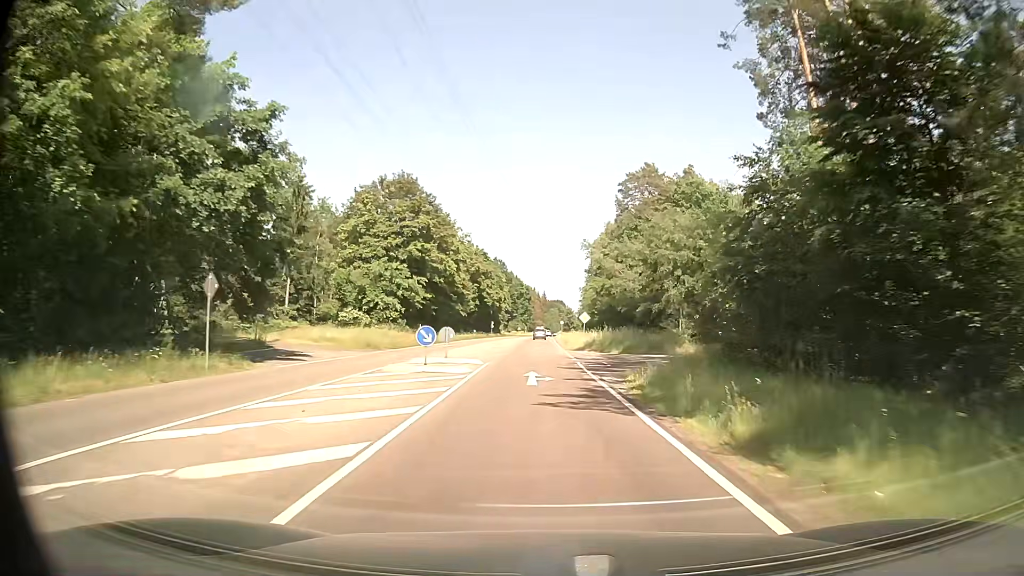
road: secondary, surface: asphalt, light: Day
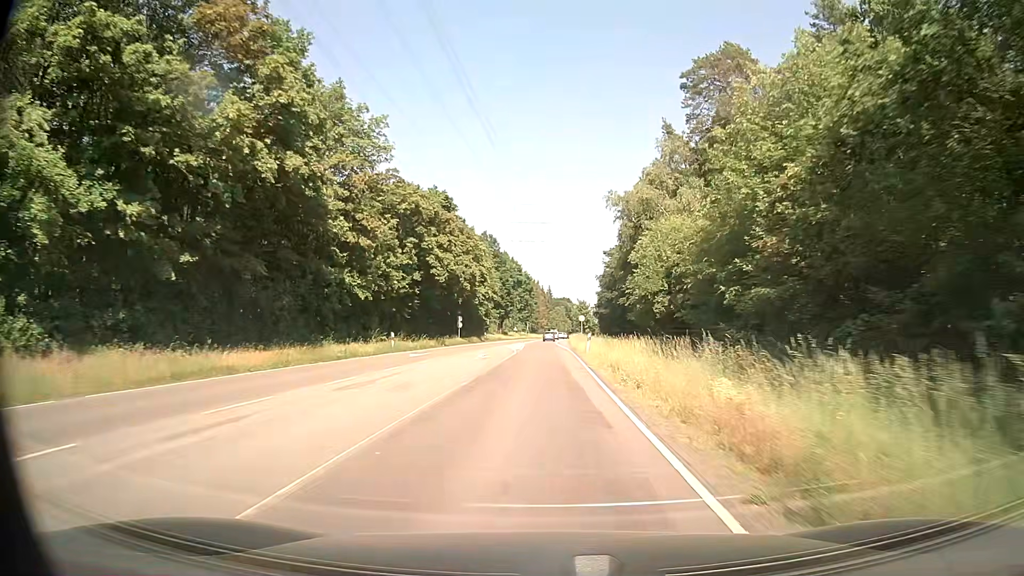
(+0.2, +52.4) m; 0°
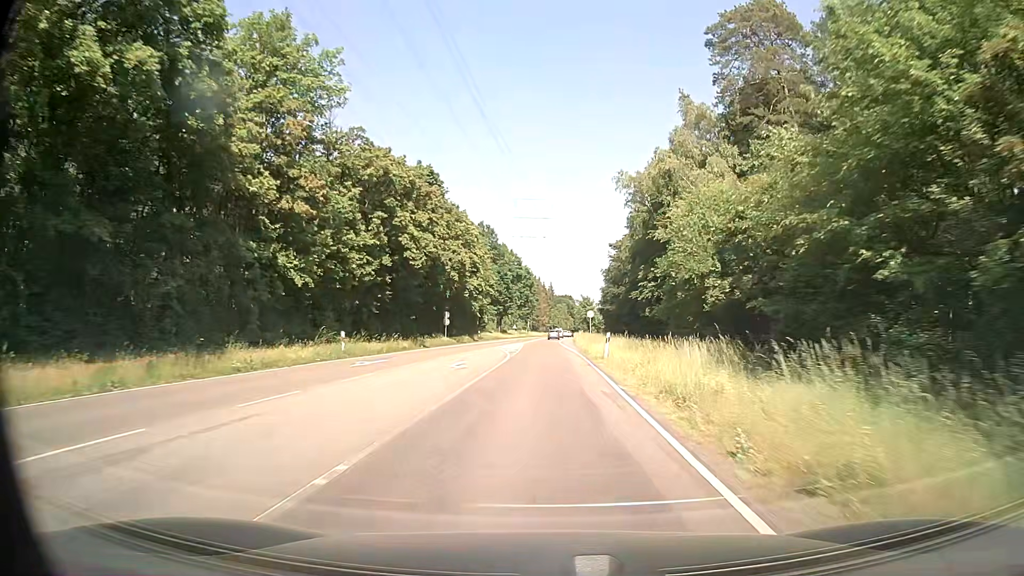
(0.0, +10.6) m; 0°
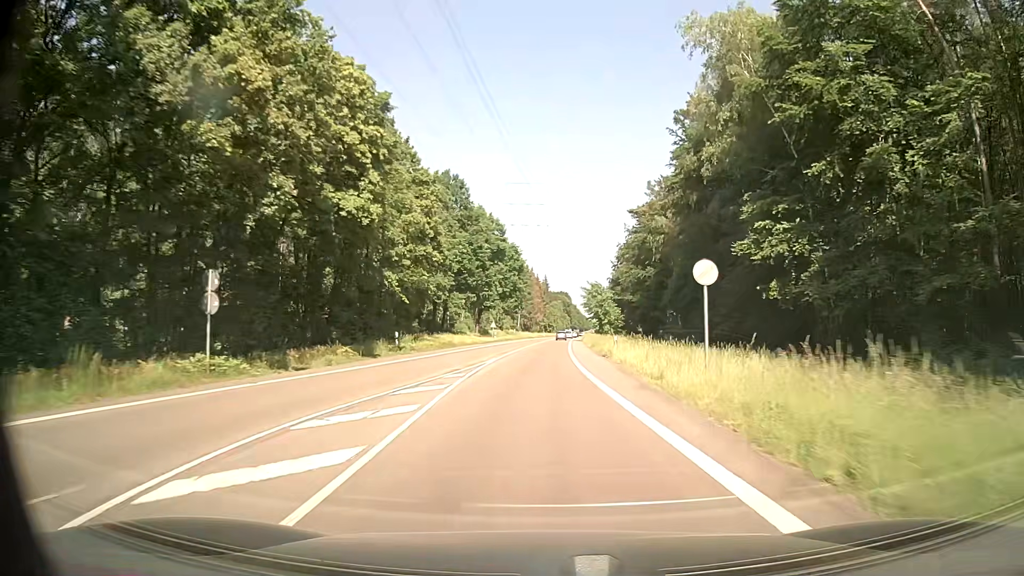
(+0.3, +42.8) m; +1°
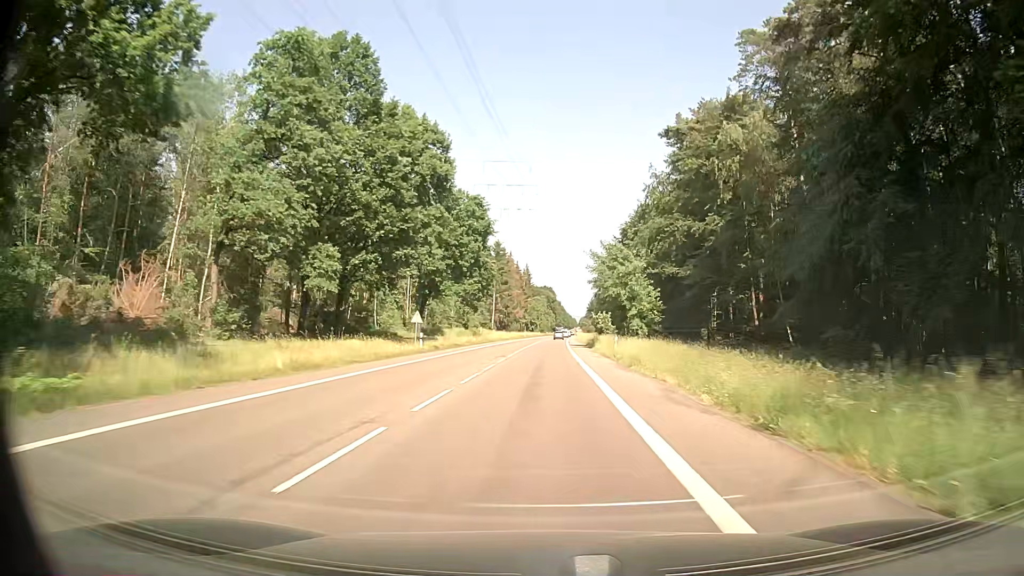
(+0.7, +43.9) m; +2°
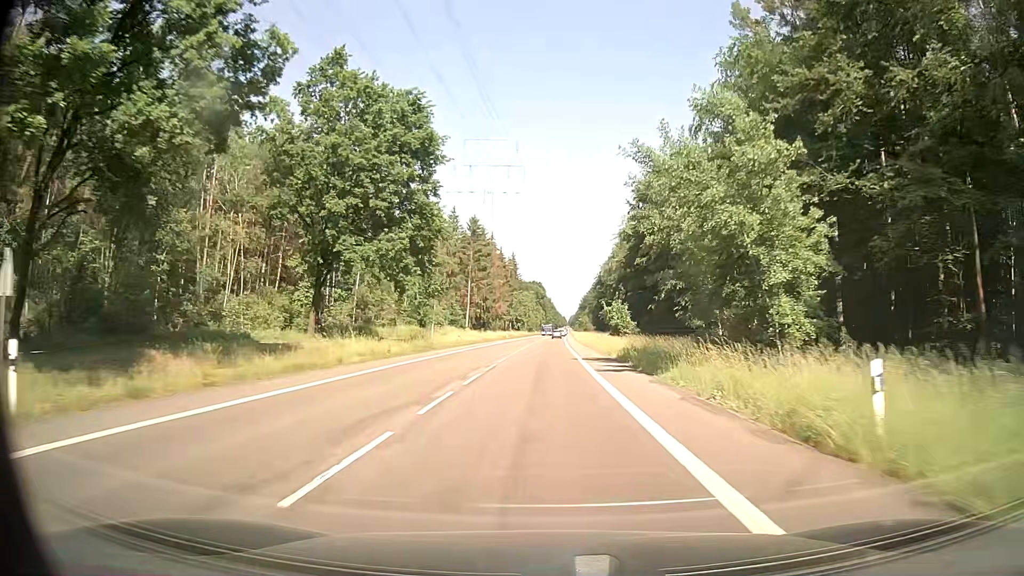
(+0.1, +34.7) m; 0°
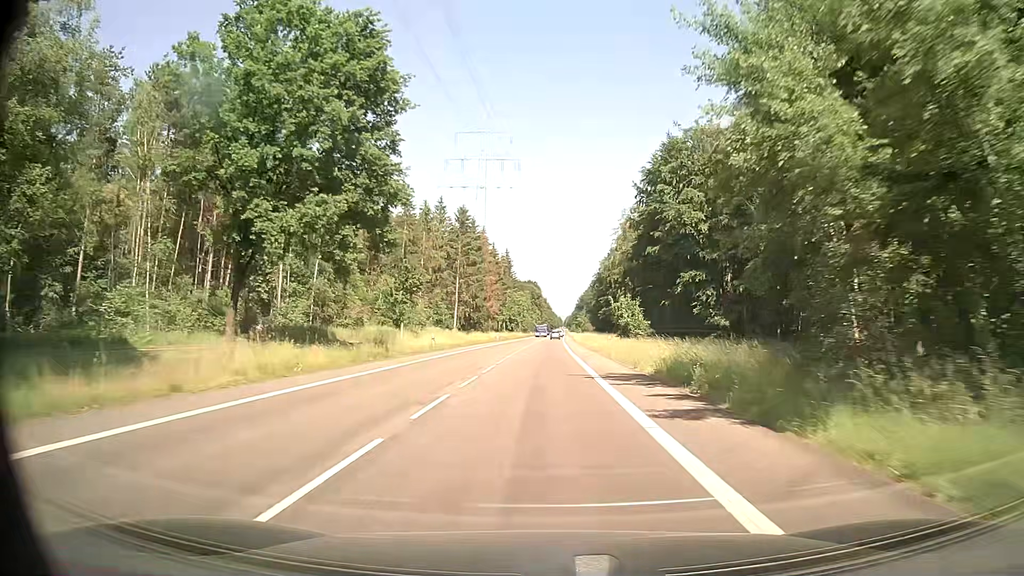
(+0.1, +11.9) m; +1°
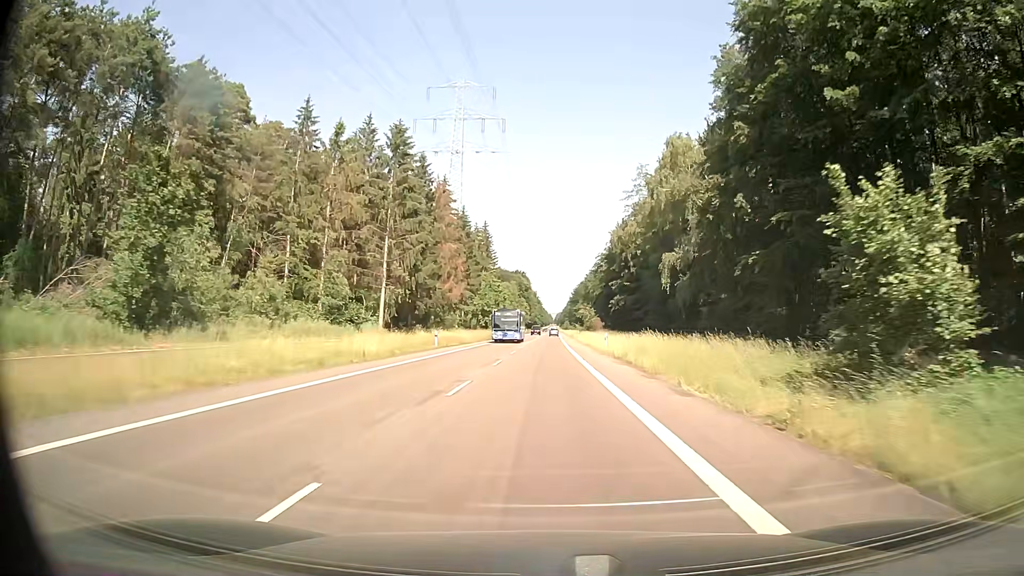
(+0.5, +49.1) m; +1°
(0, +10) (0, +20) (0, +30) (0, +40) (0, +50) (0, +60) (0, +70) (0, +80) (0, +90) (+1, +100) m
